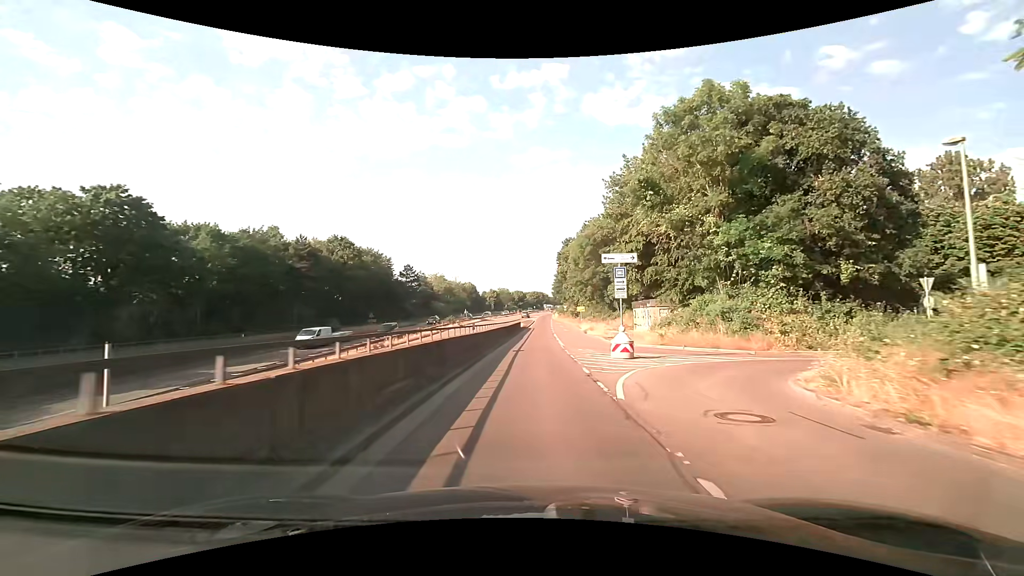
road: trunk_link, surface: asphalt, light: Day
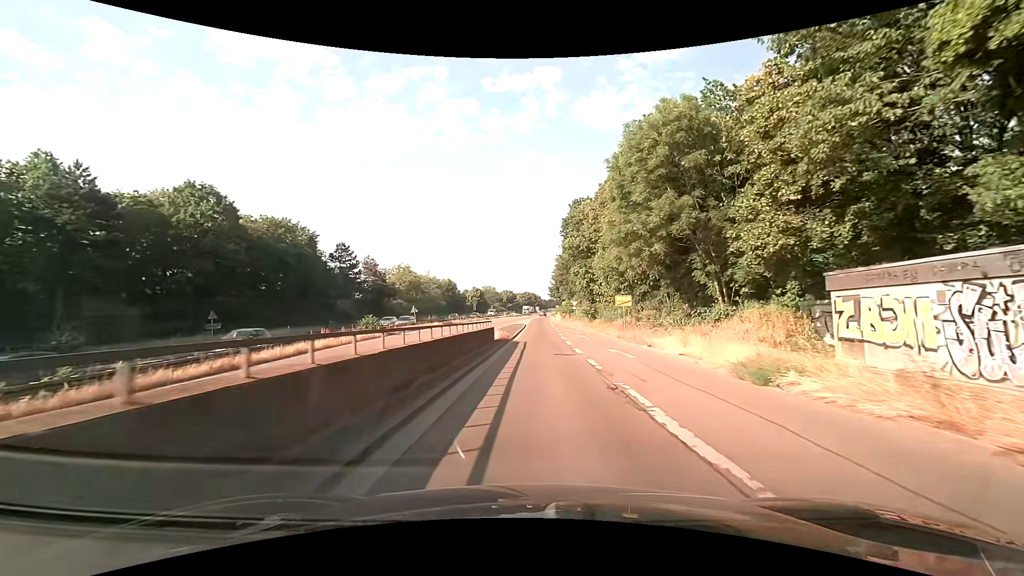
(-0.2, +37.3) m; 0°
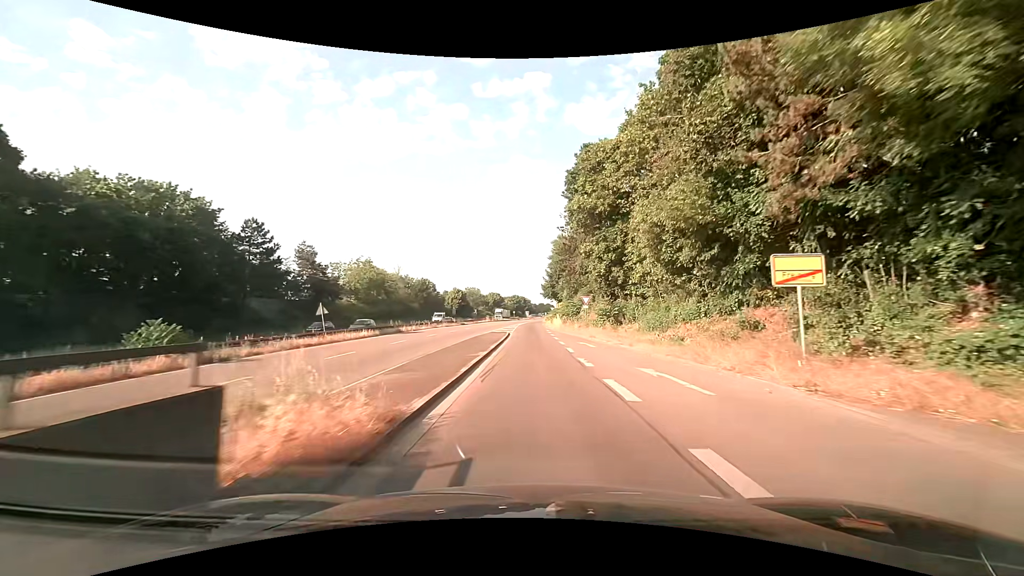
(+0.6, +23.4) m; +3°
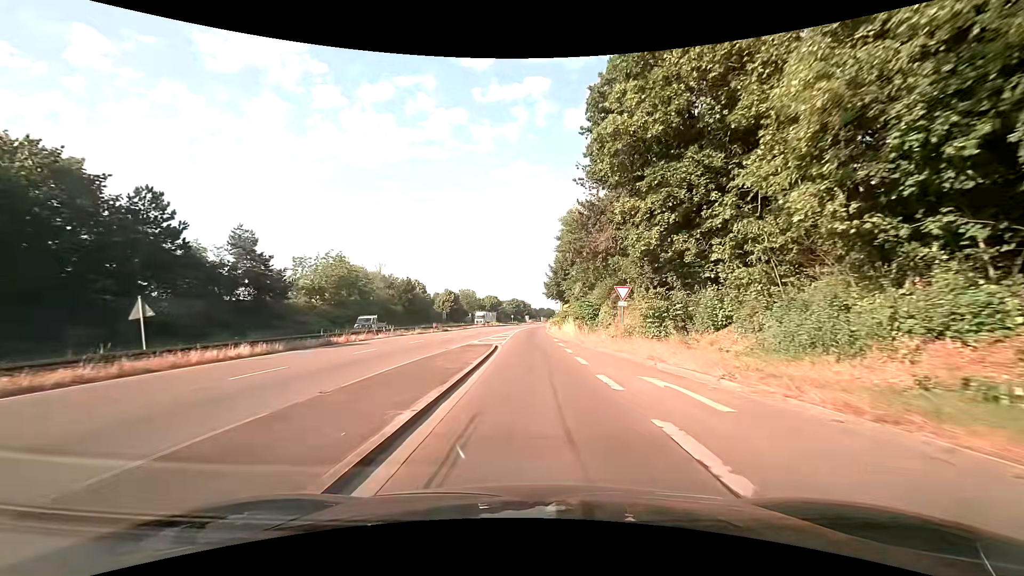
(-0.3, +16.4) m; 0°
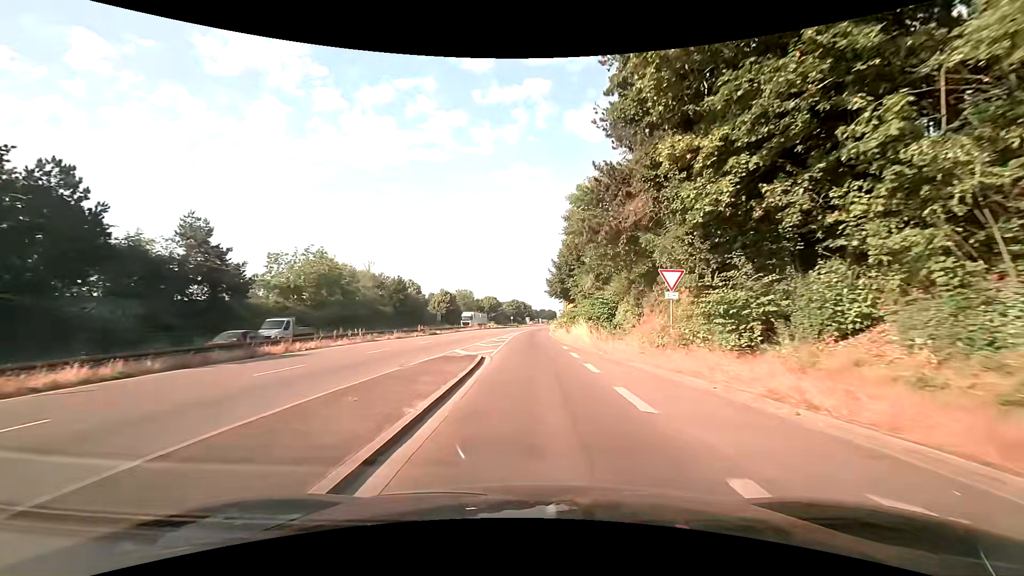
(0.0, +8.5) m; 0°
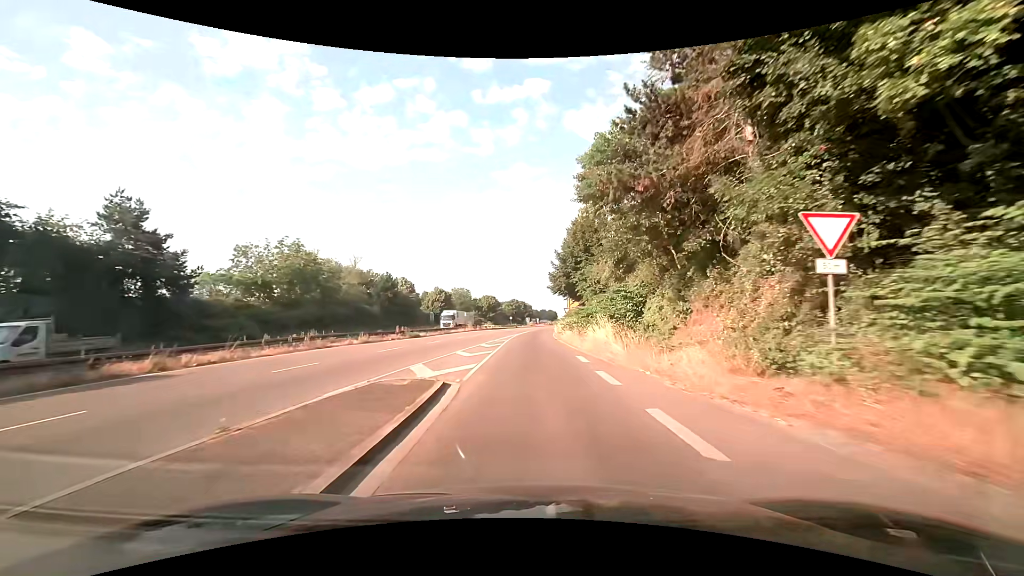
(0.0, +8.8) m; 0°
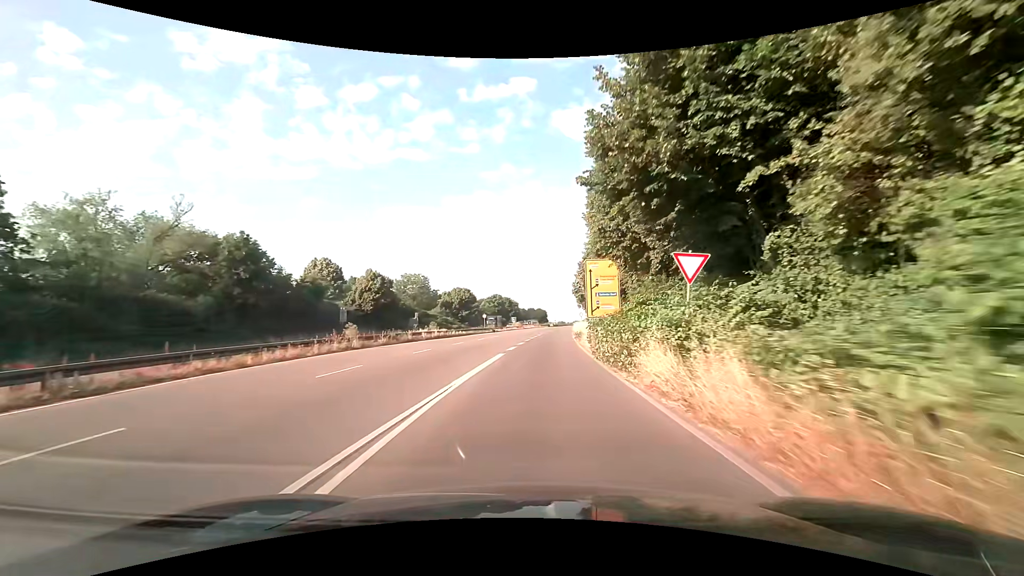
(0.0, +46.8) m; +1°
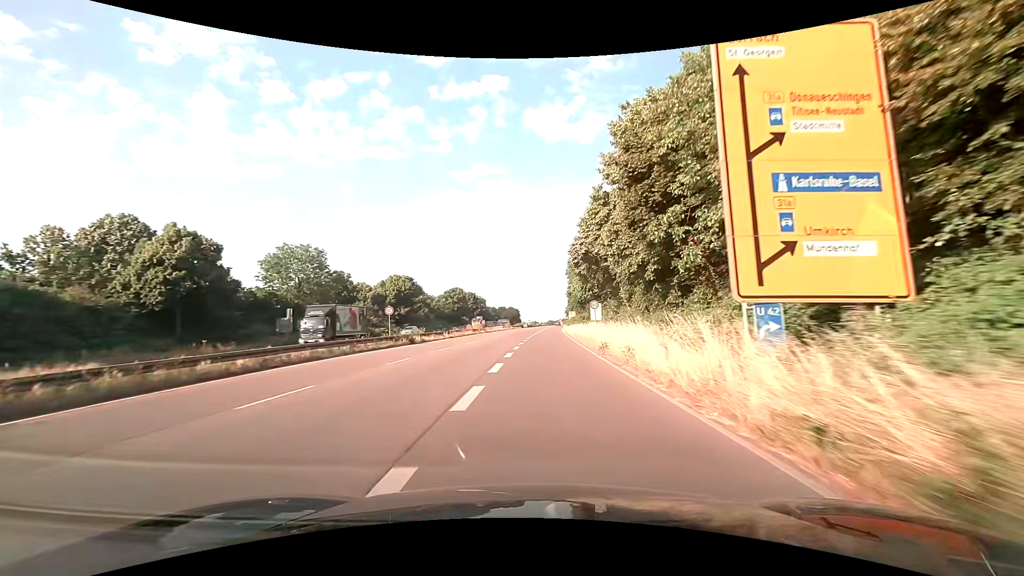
(+1.2, +40.0) m; +3°
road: trunk
(0, +10) (0, +20) (0, +30) (0, +40) (0, +50) (0, +60) (0, +70) (0, +80) (0, +90) (+1, +100) m
